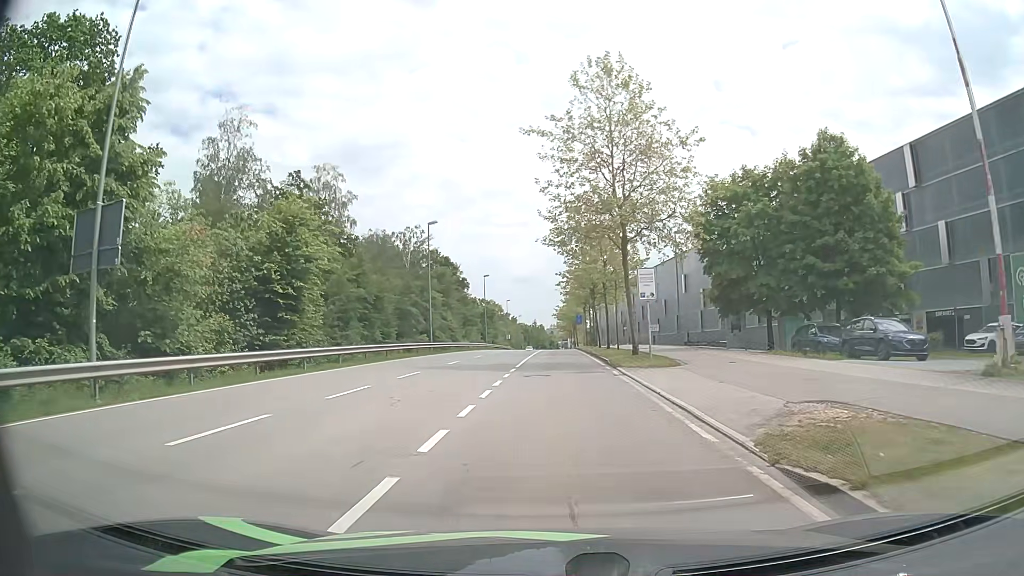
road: secondary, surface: asphalt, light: Day
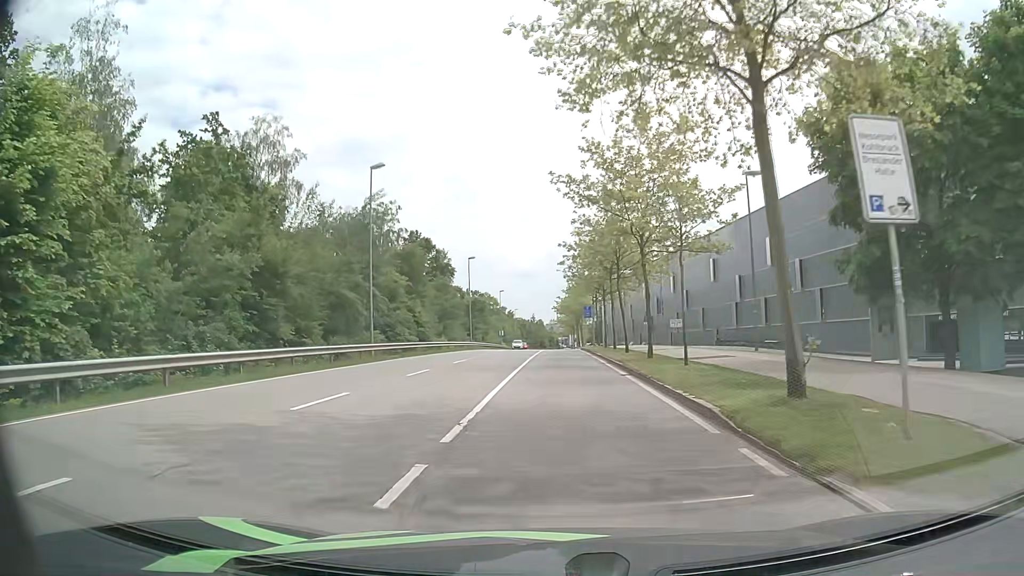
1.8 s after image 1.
(0.0, +17.8) m; 0°
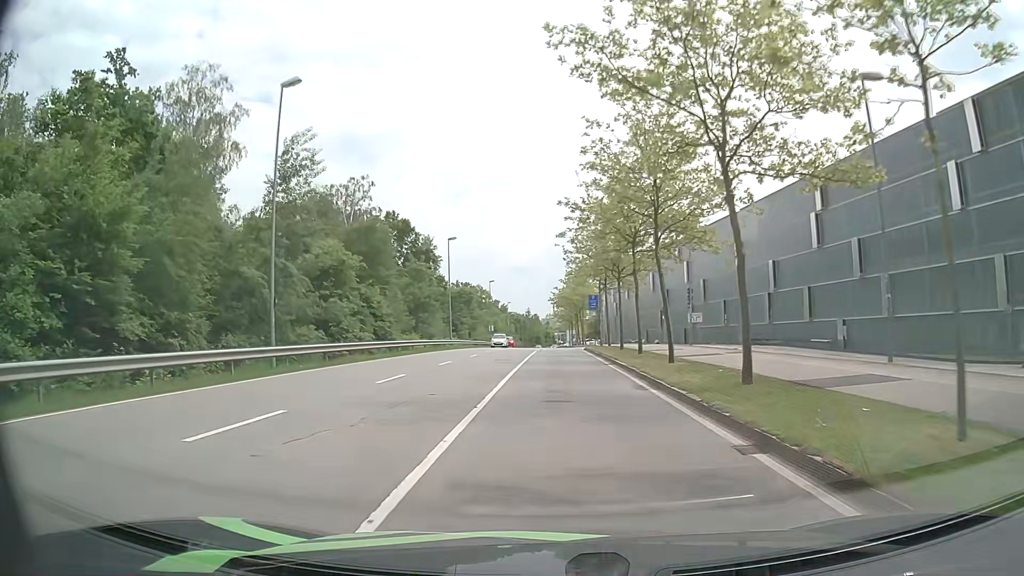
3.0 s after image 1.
(0.0, +12.6) m; 0°
(0, +10) (0, +20) (0, +30) (0, +40) (0, +50) (+1, +60) (+1, +70) (+1, +80) (+1, +90) (+1, +100) m
